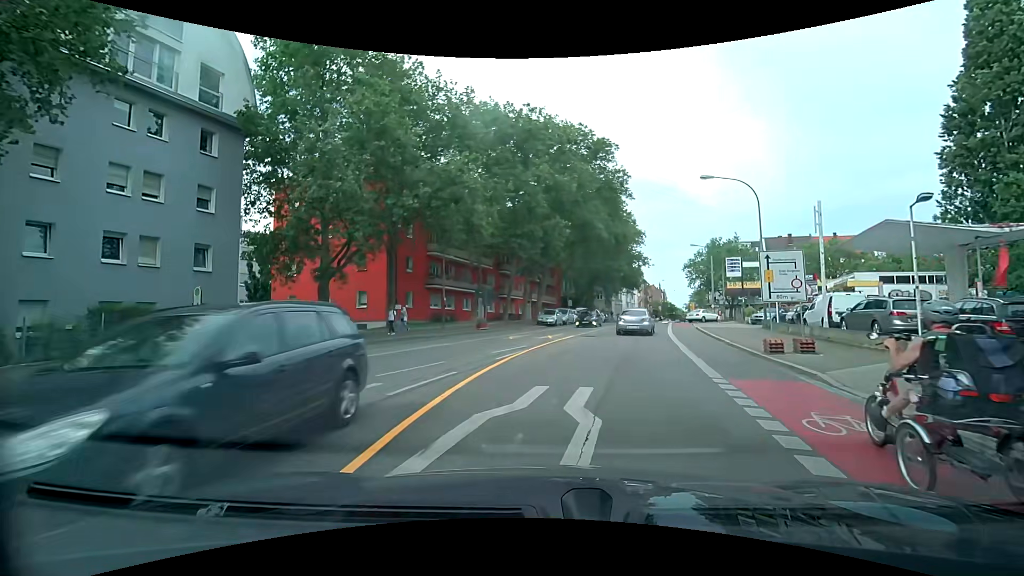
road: secondary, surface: asphalt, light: Day
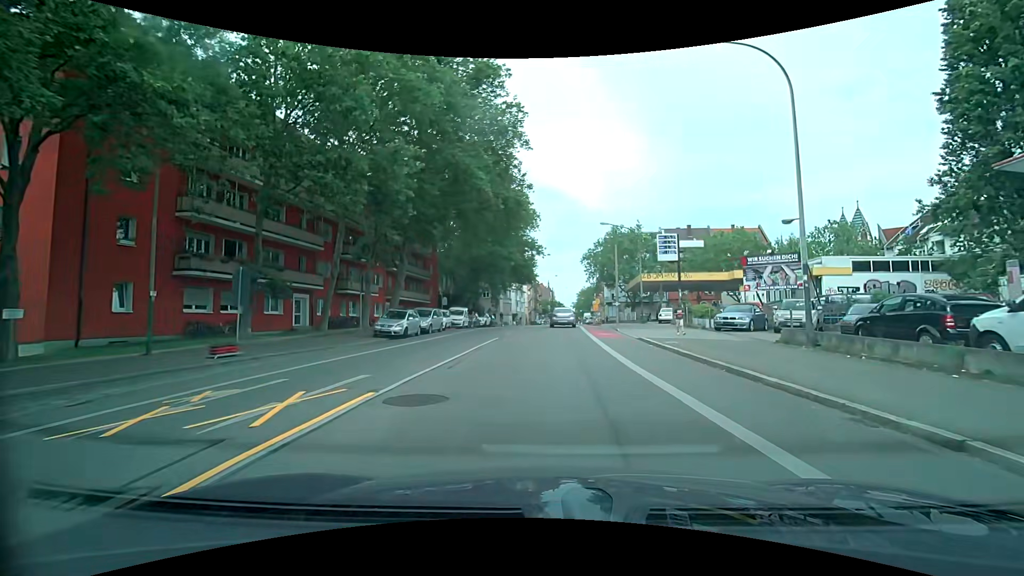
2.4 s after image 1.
(+1.5, +18.1) m; +12°
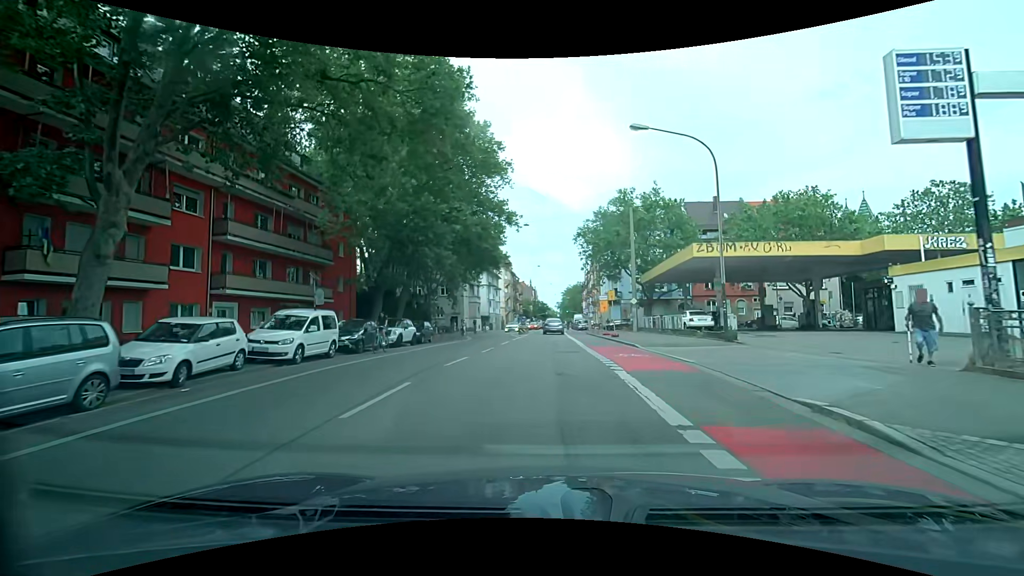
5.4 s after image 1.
(+1.3, +25.5) m; +4°
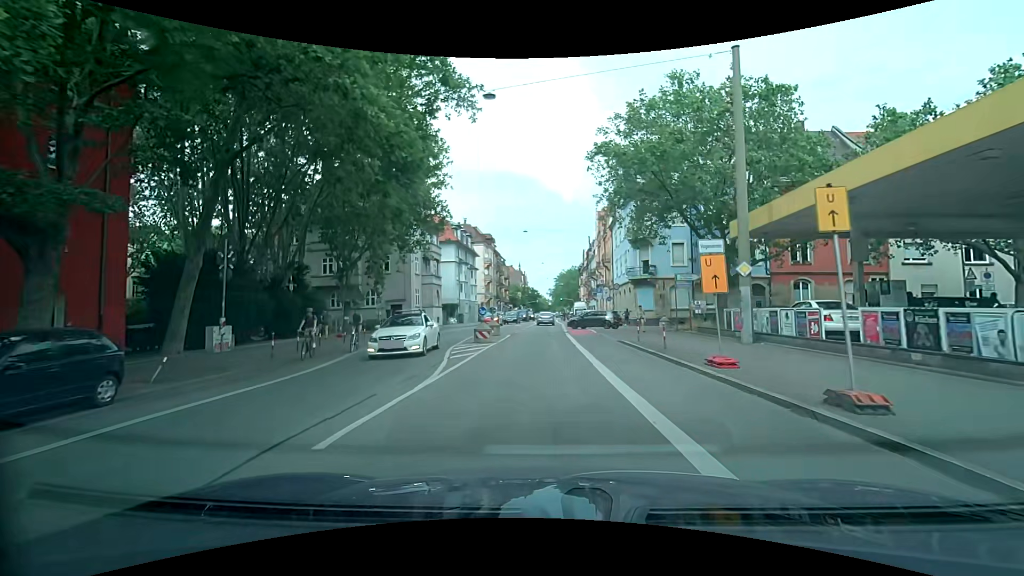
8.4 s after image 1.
(+0.2, +25.3) m; +1°
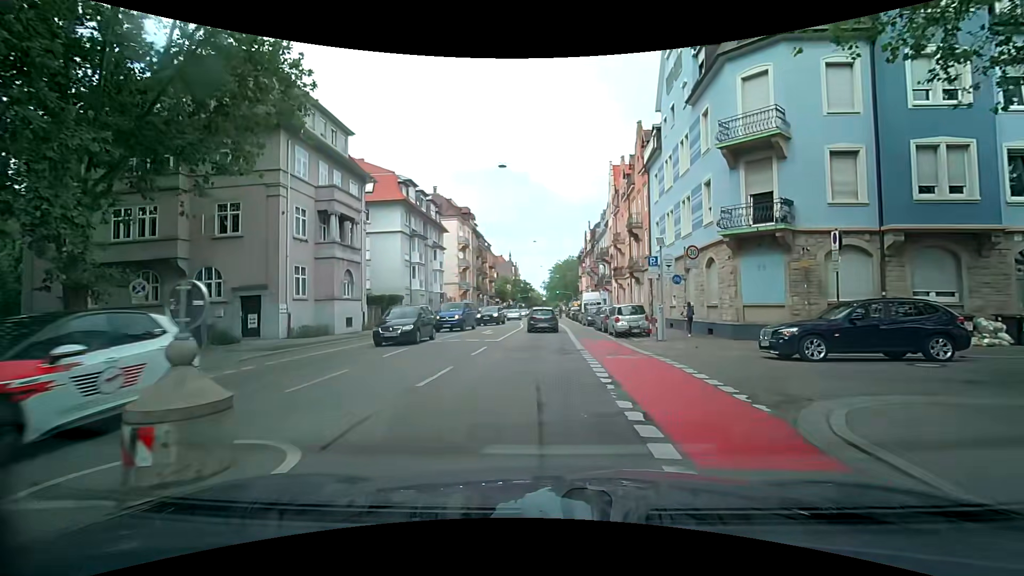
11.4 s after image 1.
(0.0, +23.7) m; 0°
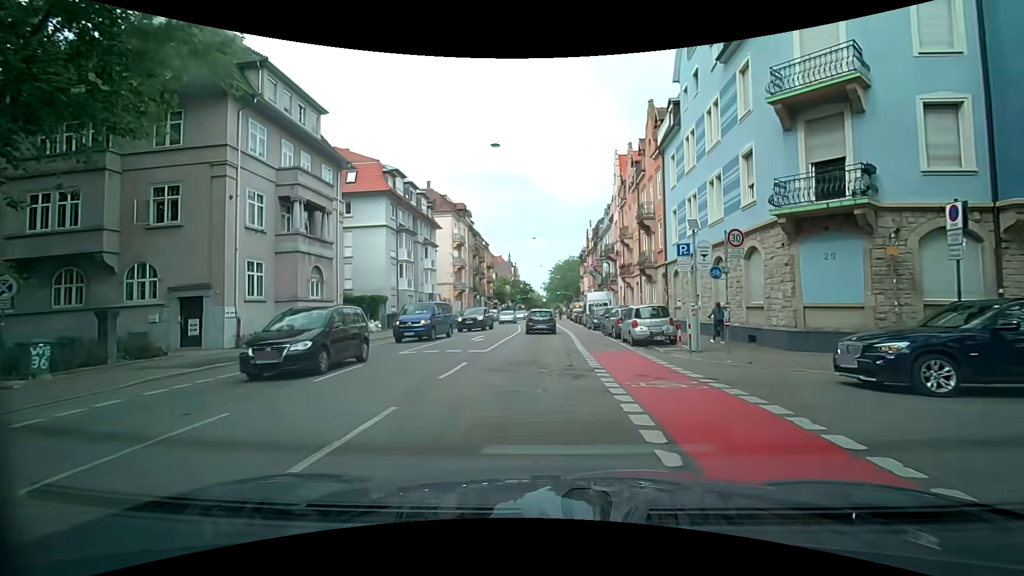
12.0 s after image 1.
(0.0, +4.4) m; +1°
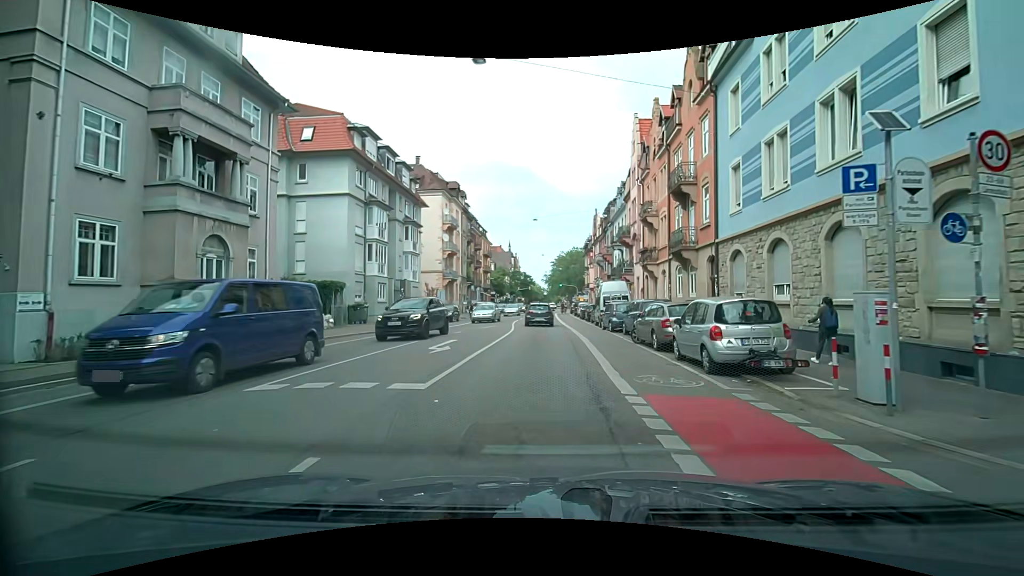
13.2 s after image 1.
(-0.1, +8.6) m; -1°
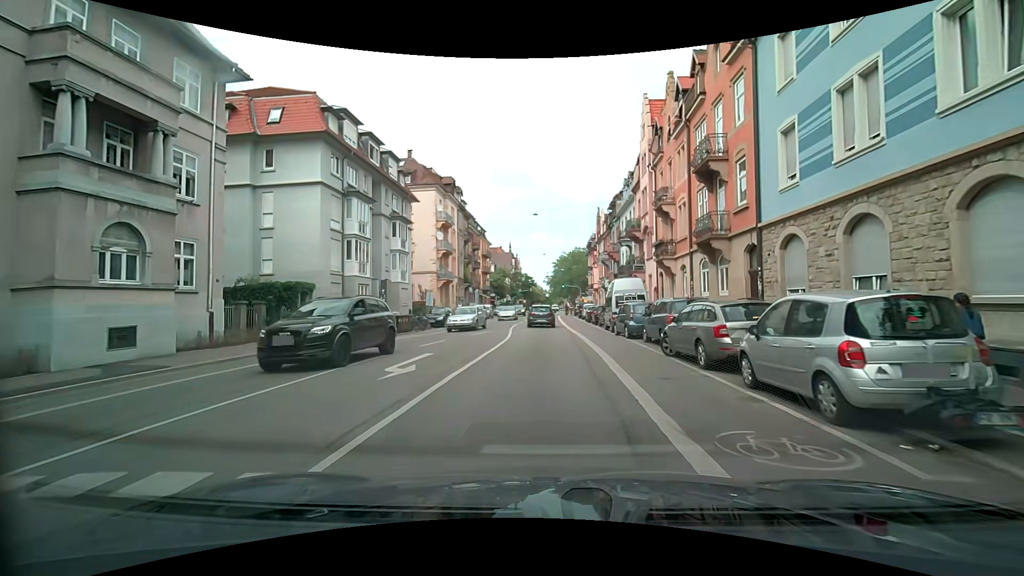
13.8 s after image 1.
(0.0, +4.3) m; 0°
(0, +10) (0, +20) (-1, +30) (-1, +40) (-1, +50) (-1, +60) (0, +70) (0, +80) (+2, +90) (+3, +100) m
